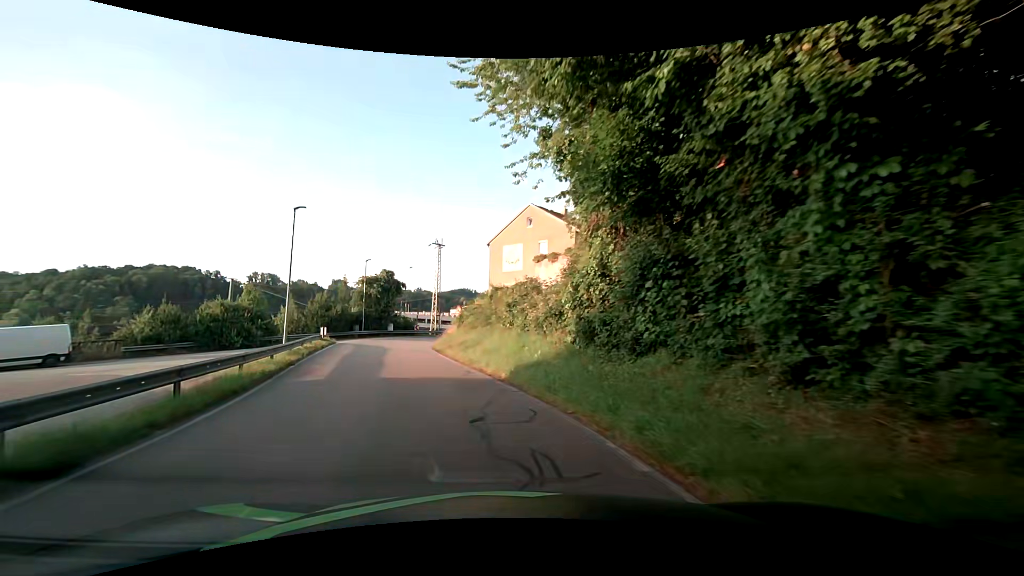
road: residential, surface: asphalt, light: Day
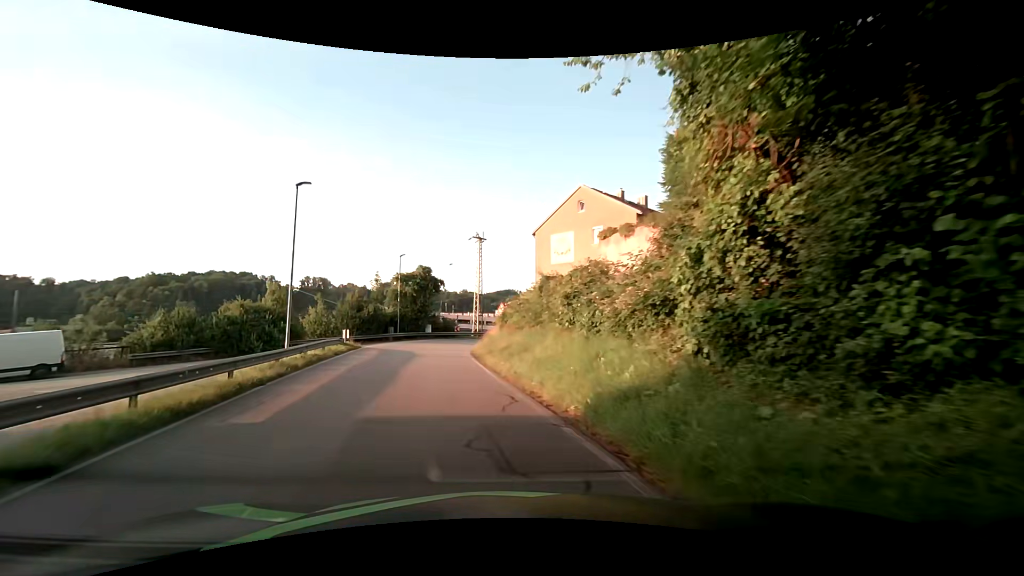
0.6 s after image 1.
(-0.3, +5.9) m; -5°
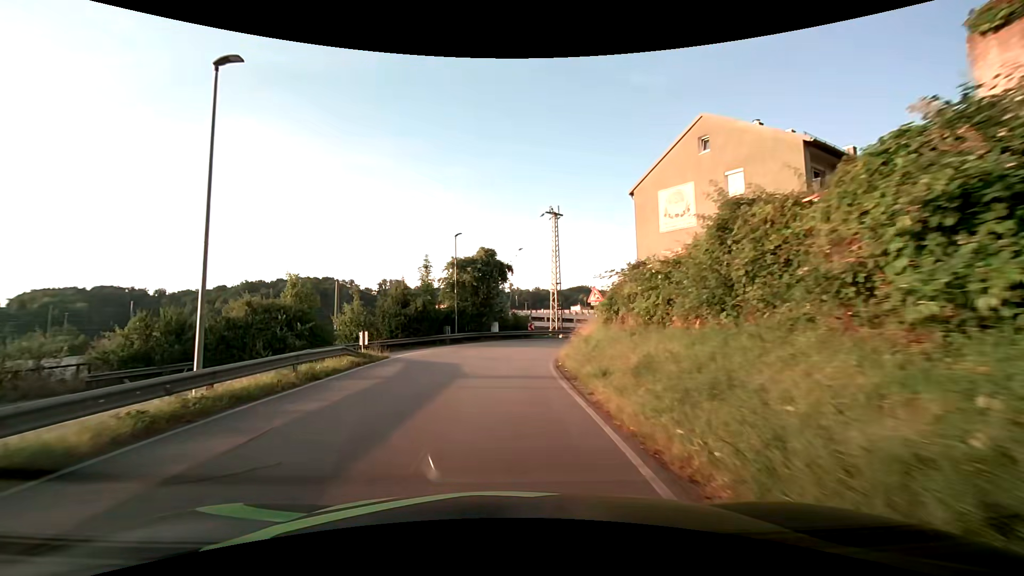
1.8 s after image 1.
(-0.9, +11.5) m; -9°
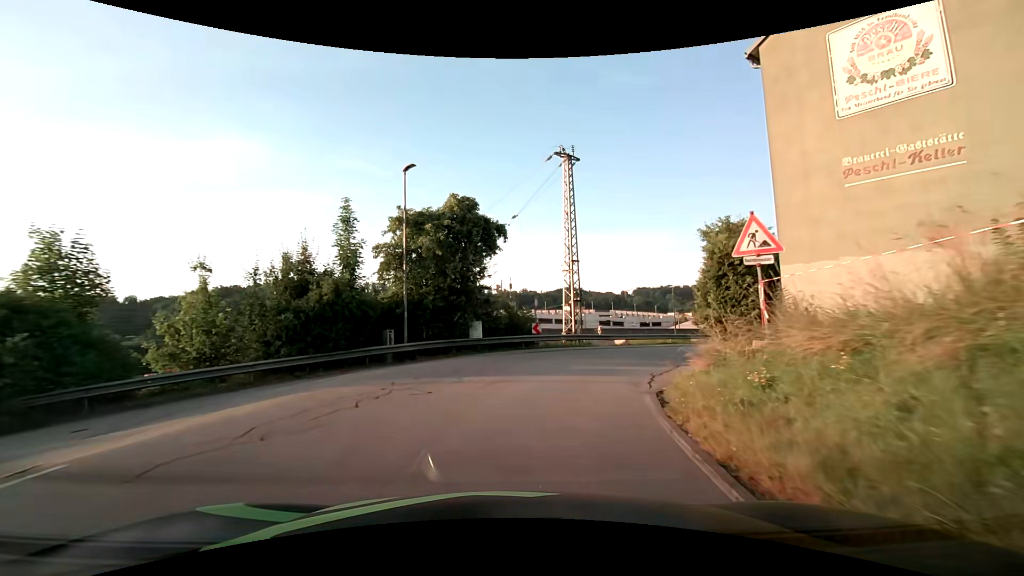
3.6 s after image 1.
(-0.4, +16.5) m; 0°
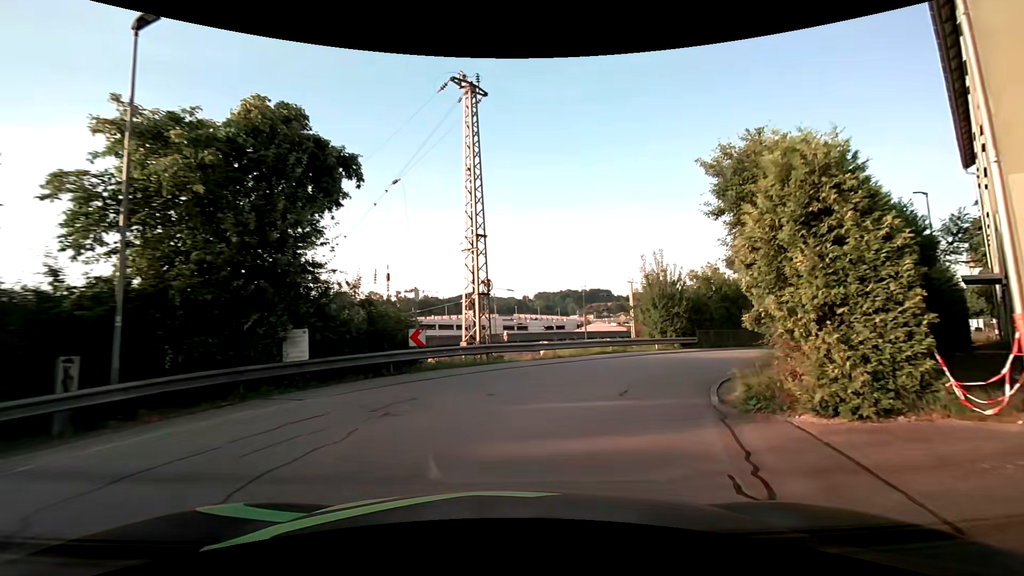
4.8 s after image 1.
(+0.8, +9.9) m; +11°
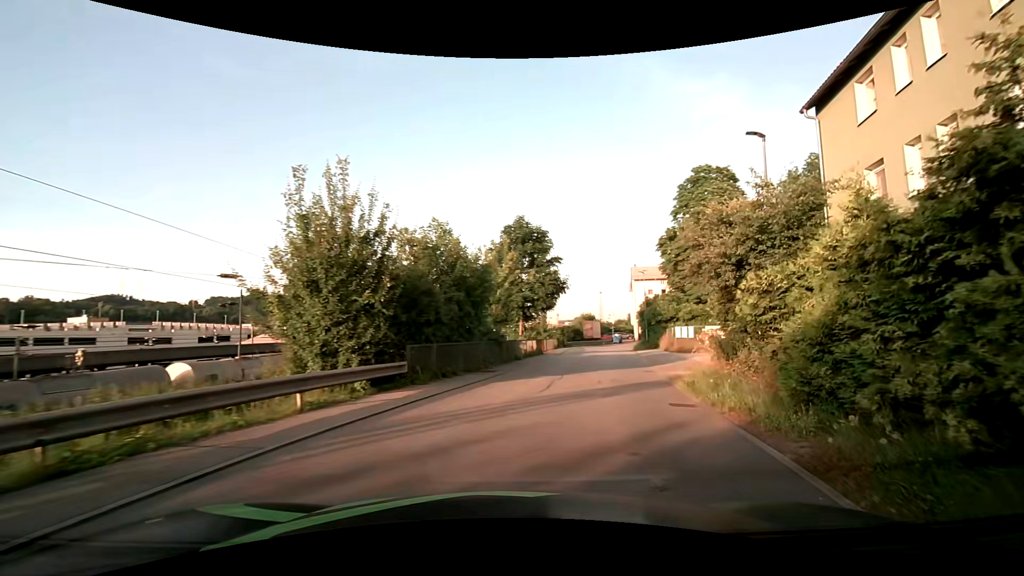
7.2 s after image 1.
(+4.6, +16.7) m; +34°
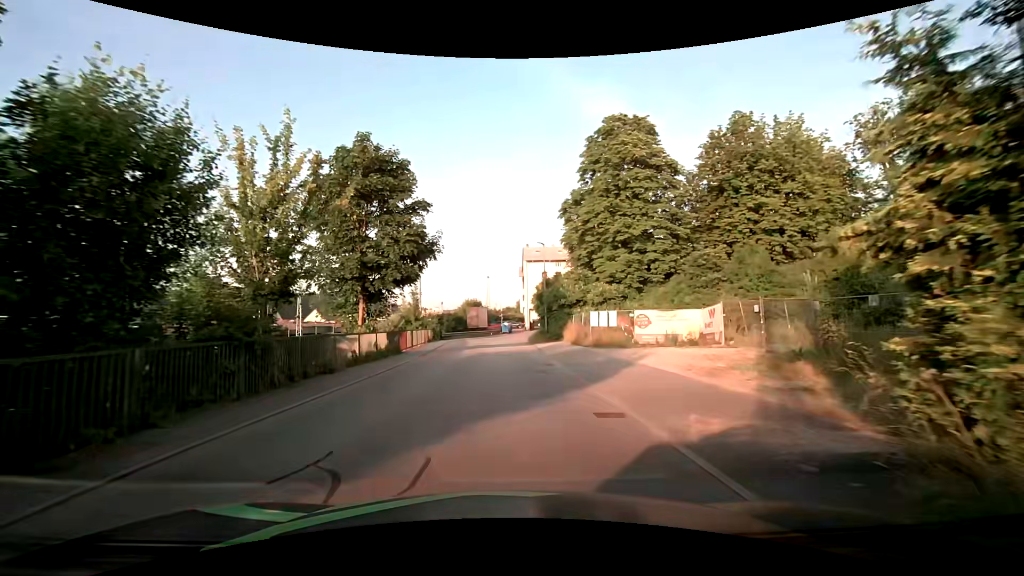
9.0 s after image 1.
(+2.1, +13.0) m; +14°
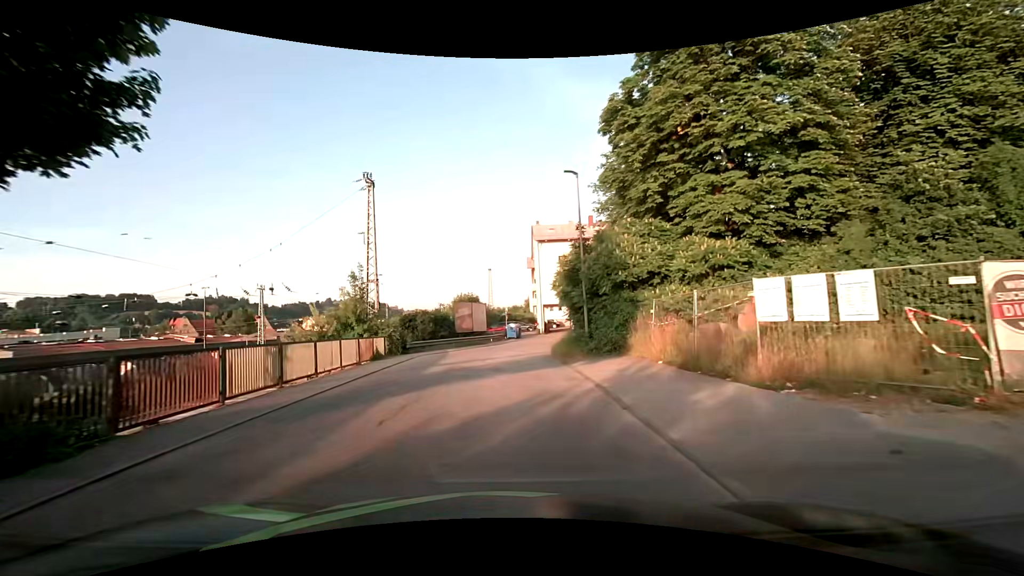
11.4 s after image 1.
(+0.1, +19.3) m; -2°
(0, +10) (0, +20) (+1, +30) (+5, +39) (+12, +46) (+21, +49) (+31, +49) (+41, +48) (+51, +47) (+61, +48) m
